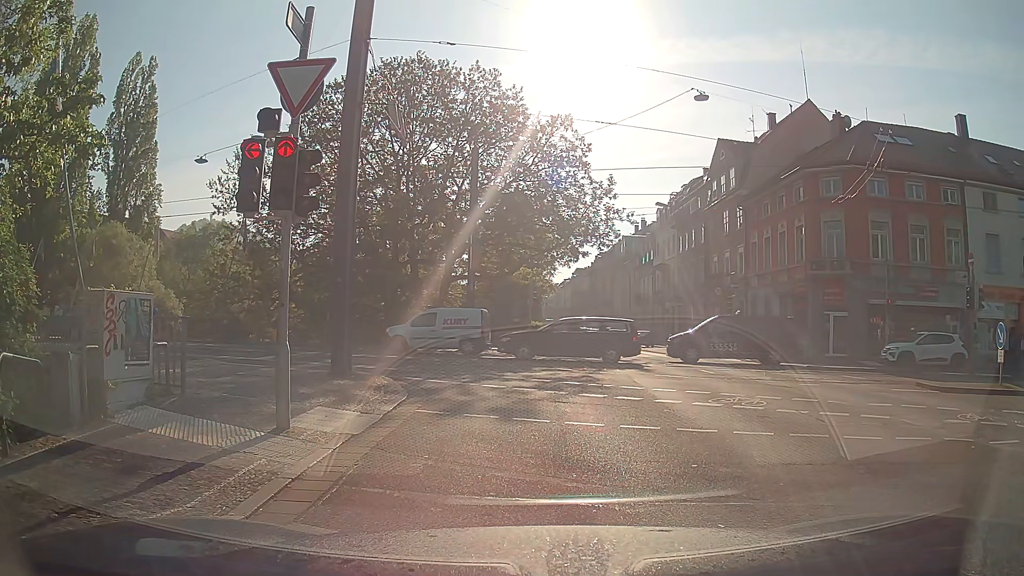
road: primary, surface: asphalt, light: Day
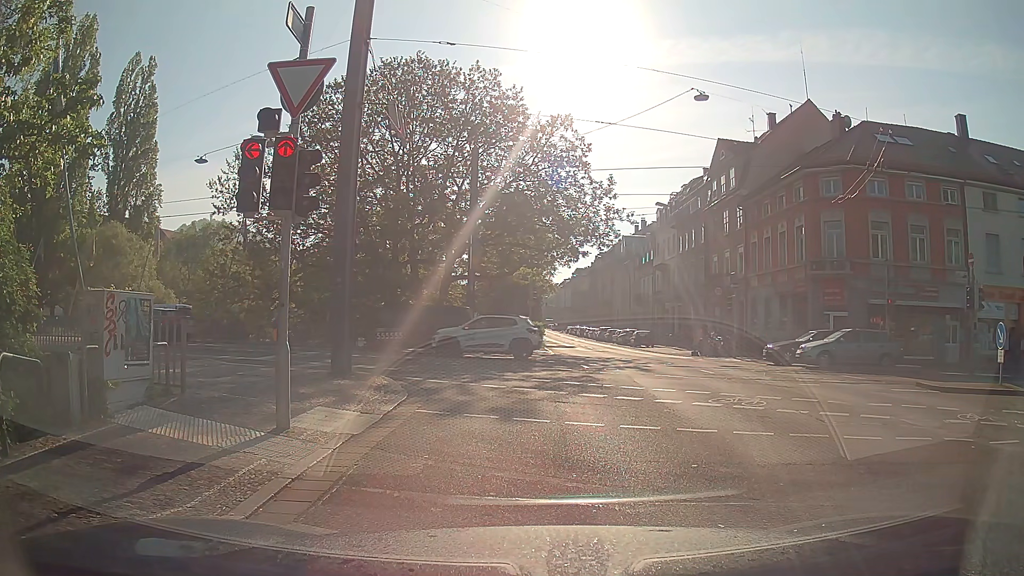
(0.0, 0.0) m; 0°
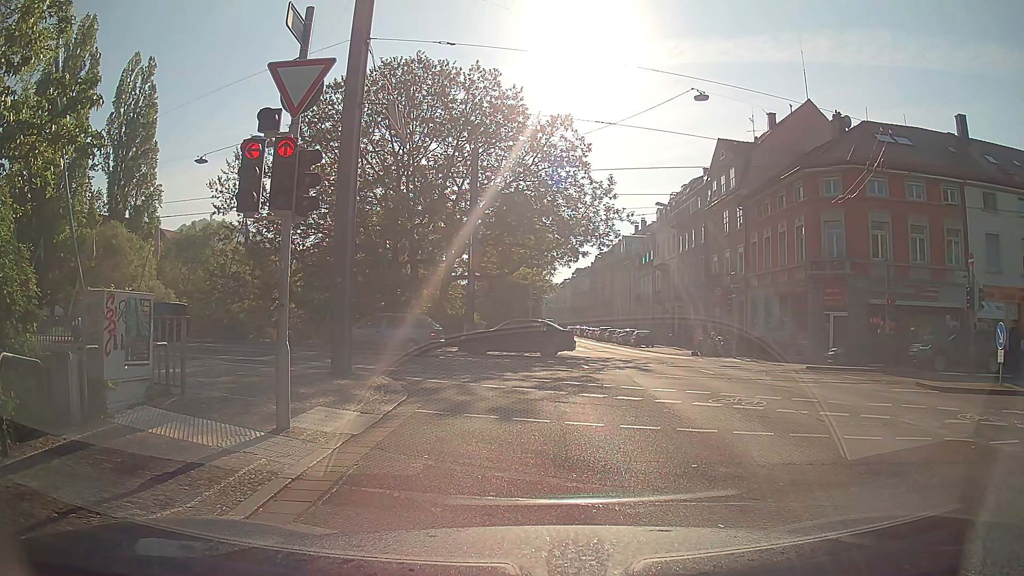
(0.0, 0.0) m; 0°
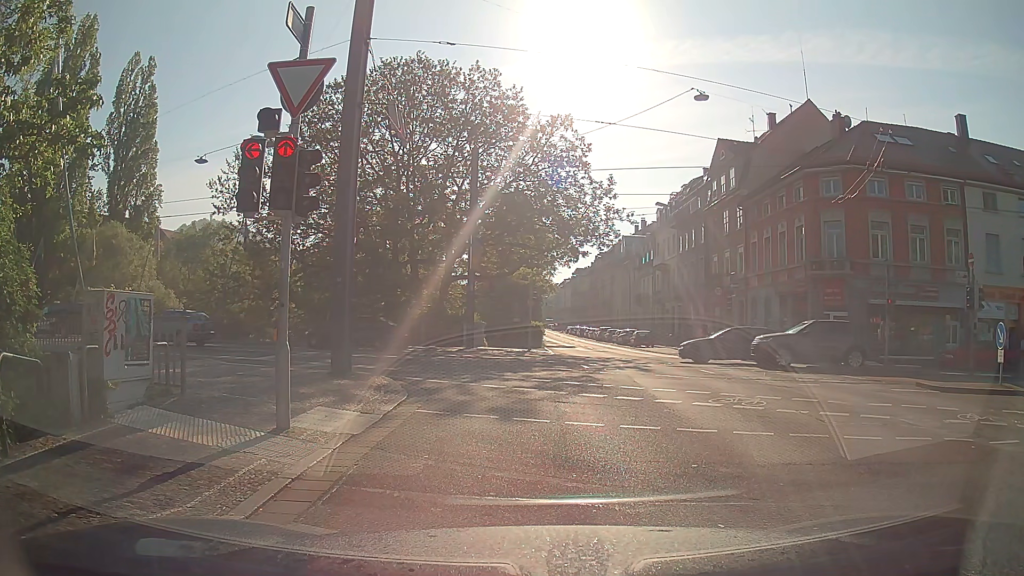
(0.0, 0.0) m; 0°
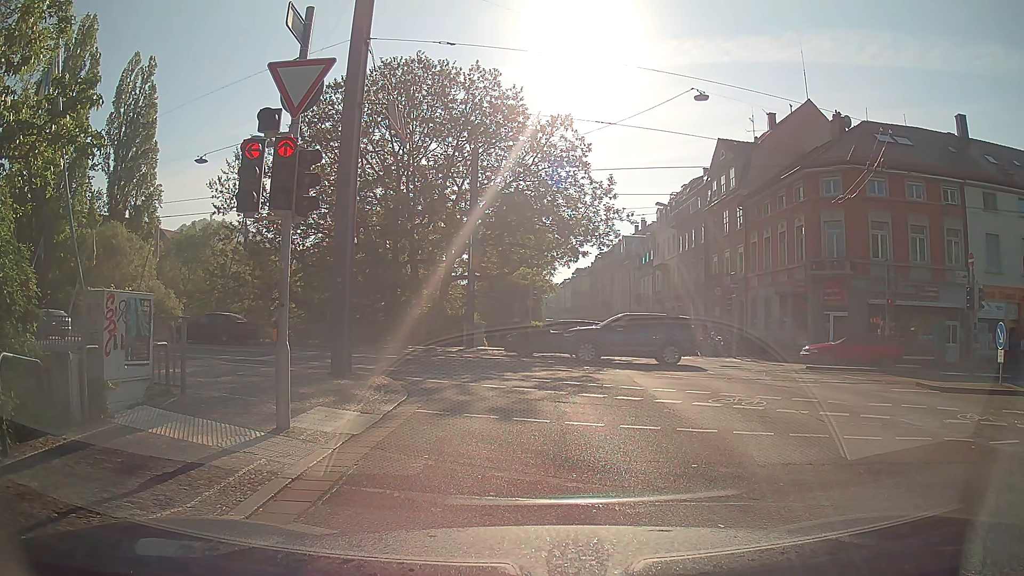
(0.0, 0.0) m; 0°
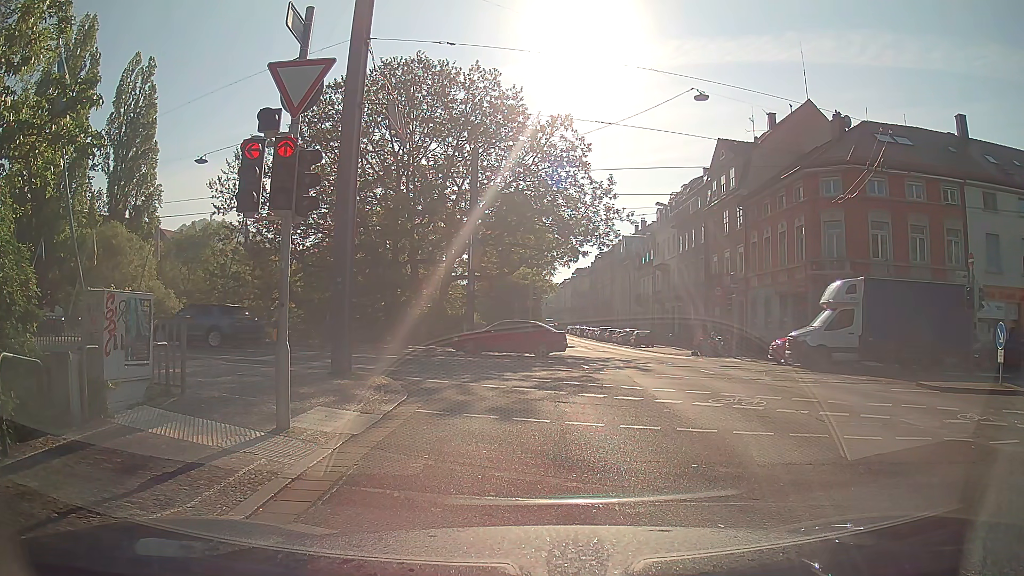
(0.0, 0.0) m; 0°
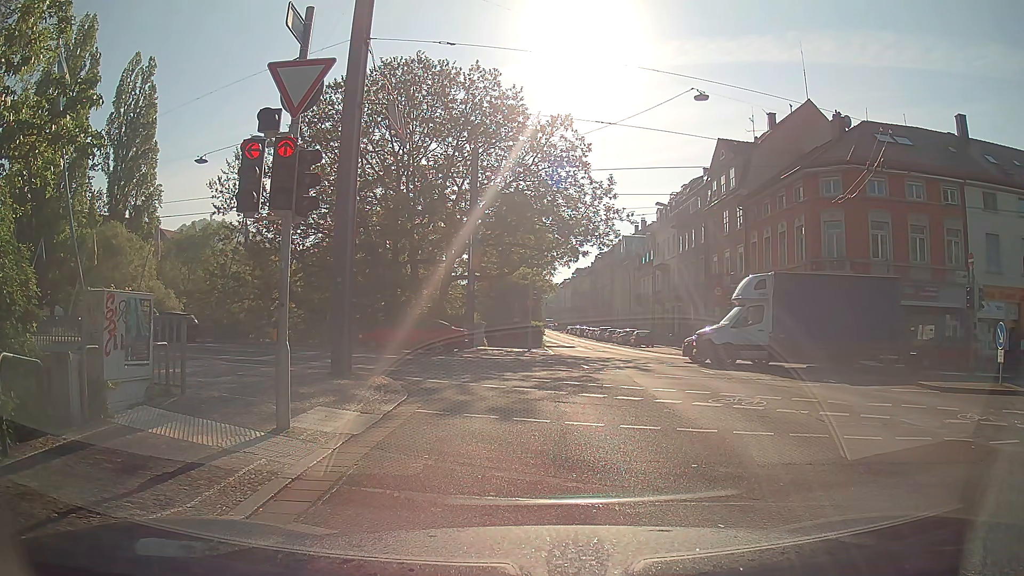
(0.0, 0.0) m; 0°
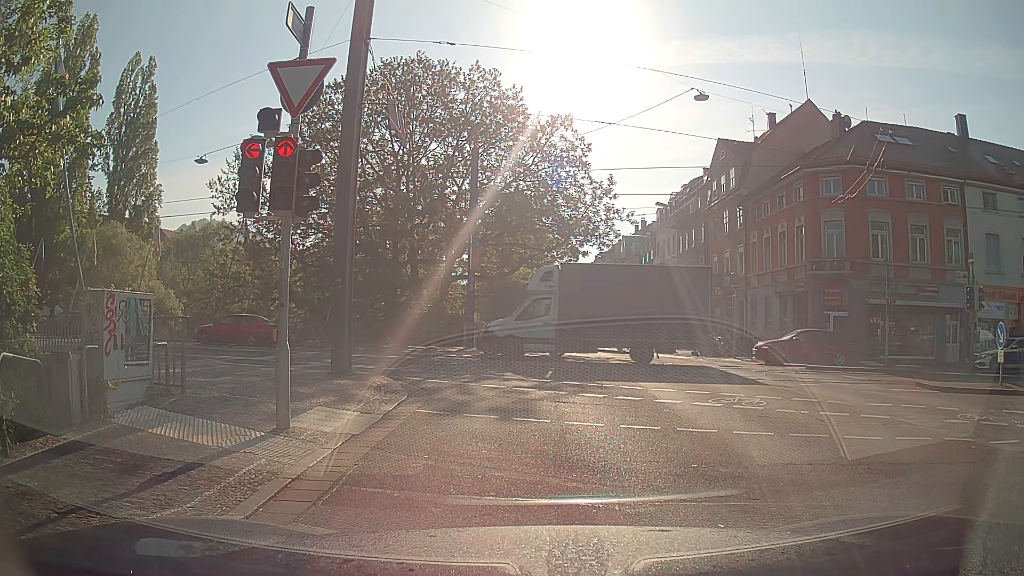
(0.0, 0.0) m; 0°
